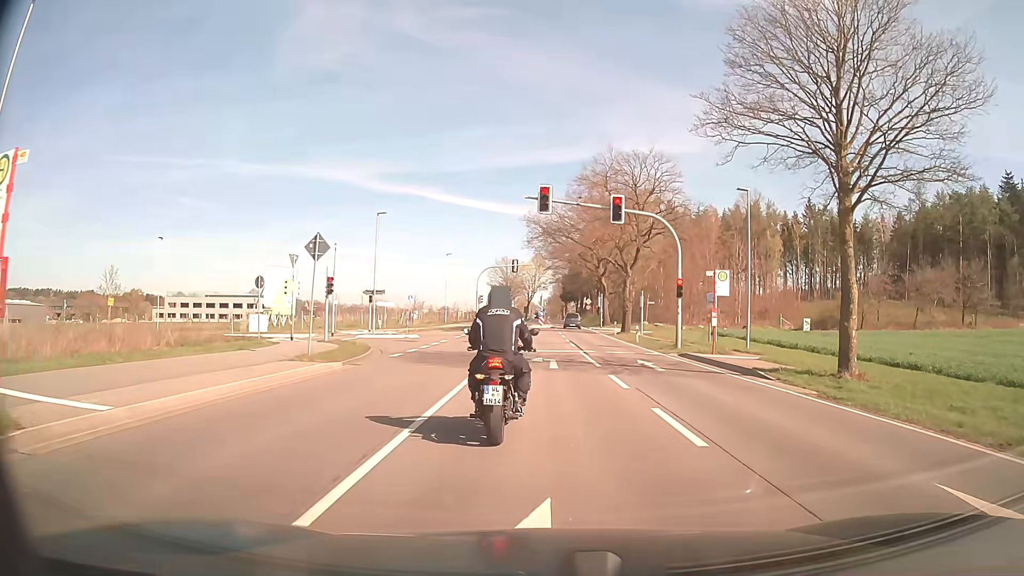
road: secondary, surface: asphalt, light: Day
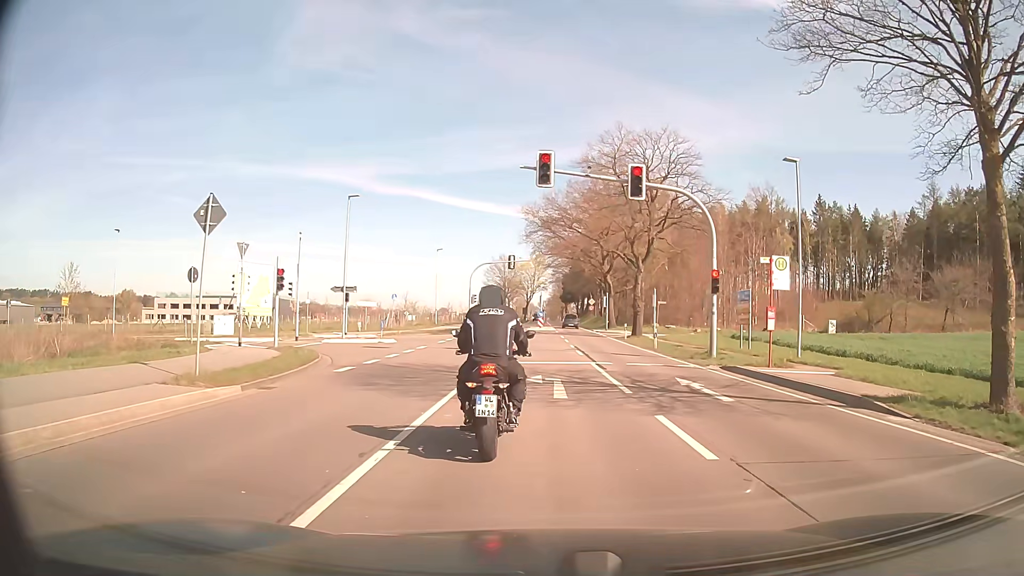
(0.0, +6.3) m; 0°
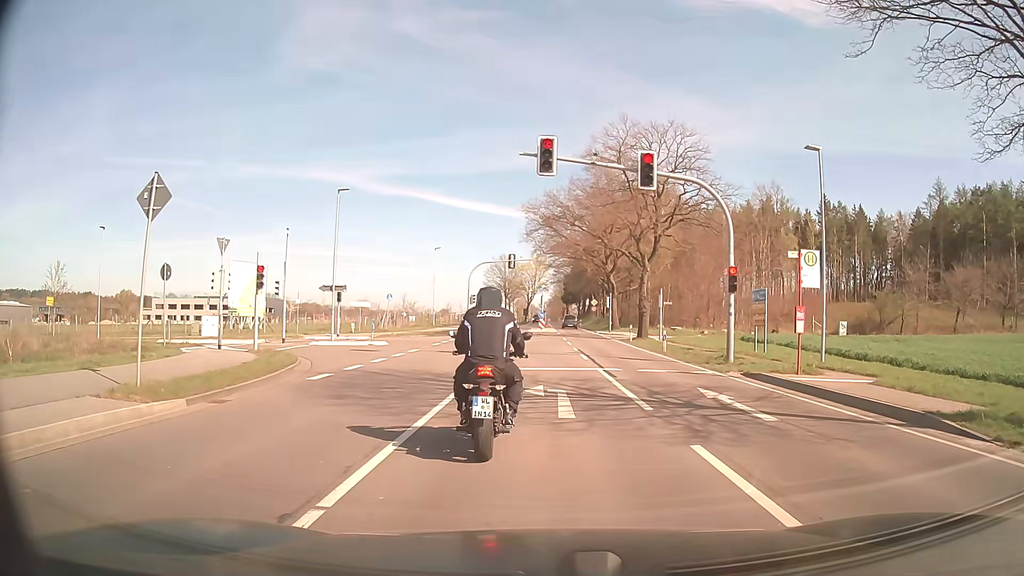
(0.0, +2.1) m; 0°
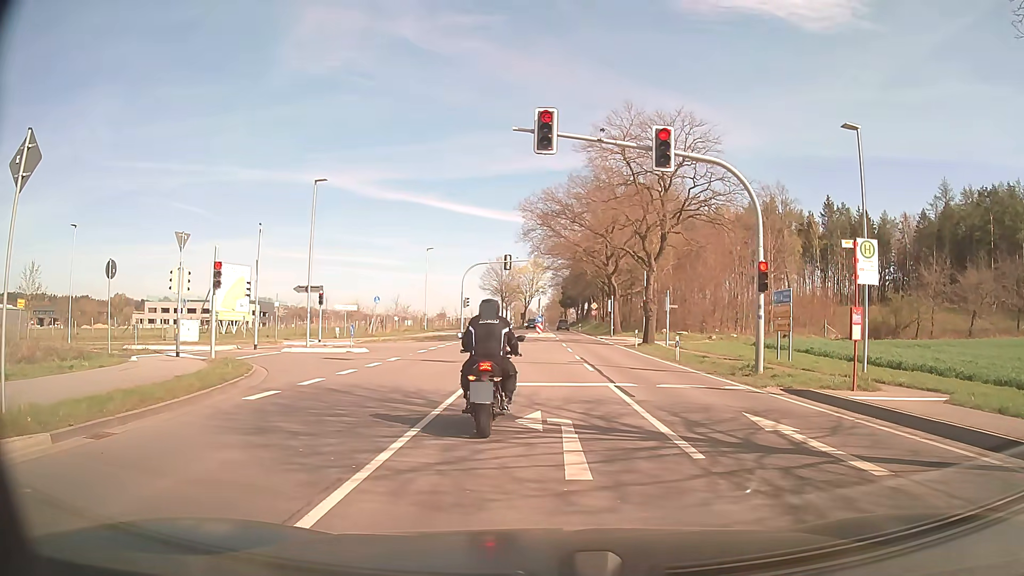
(0.0, +3.3) m; 0°
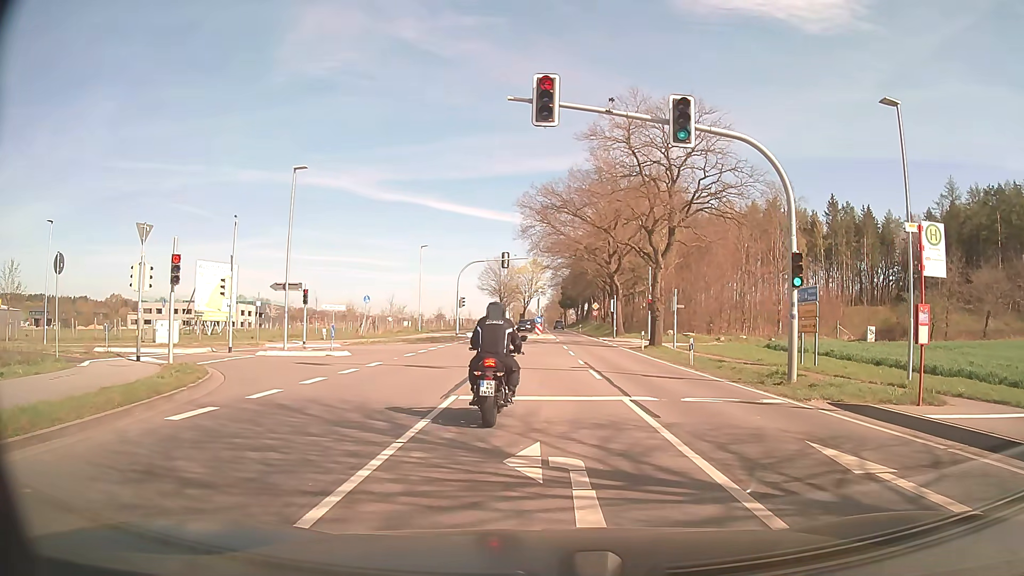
(0.0, +2.8) m; 0°
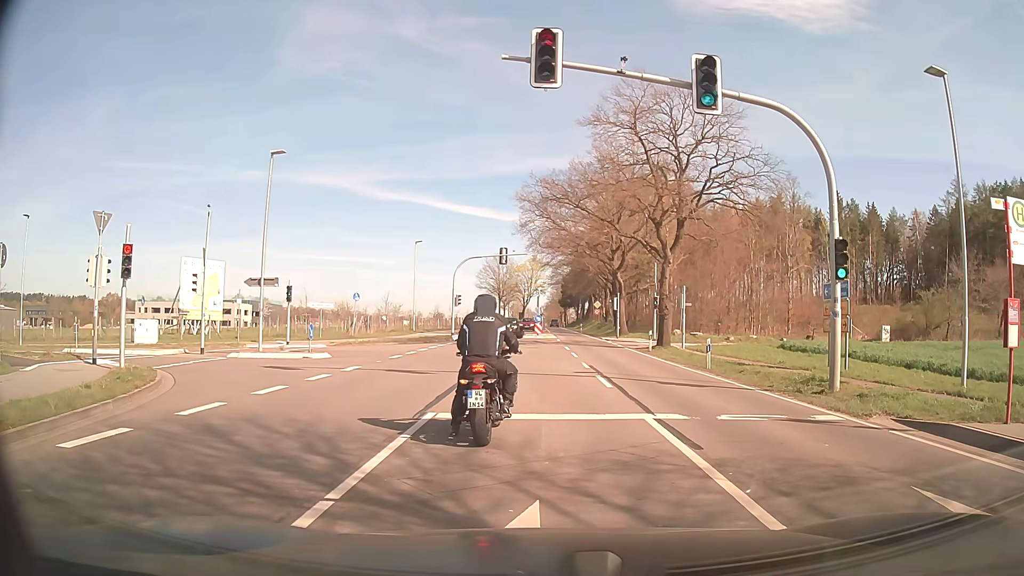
(0.0, +2.6) m; +1°
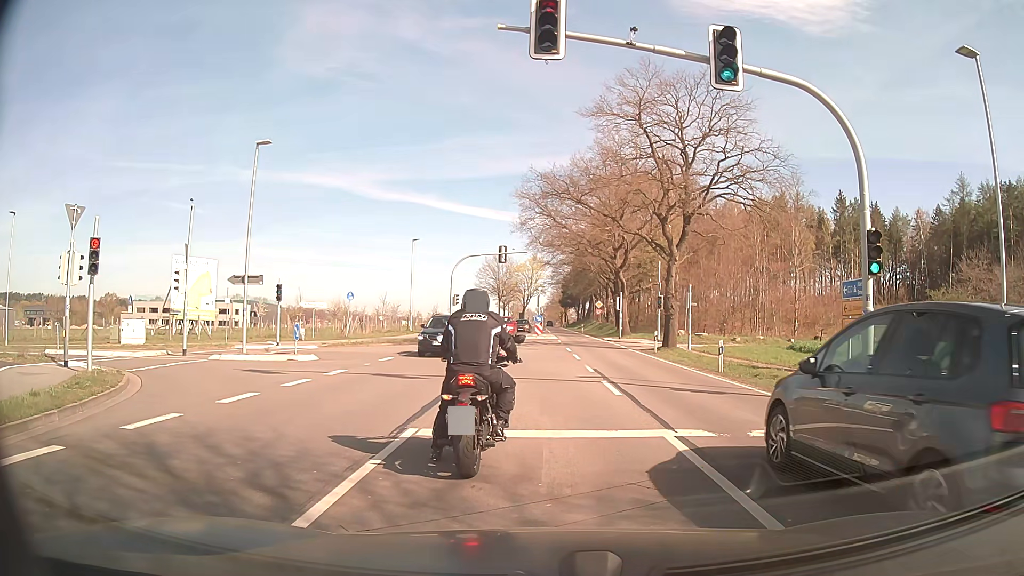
(0.0, +1.5) m; 0°
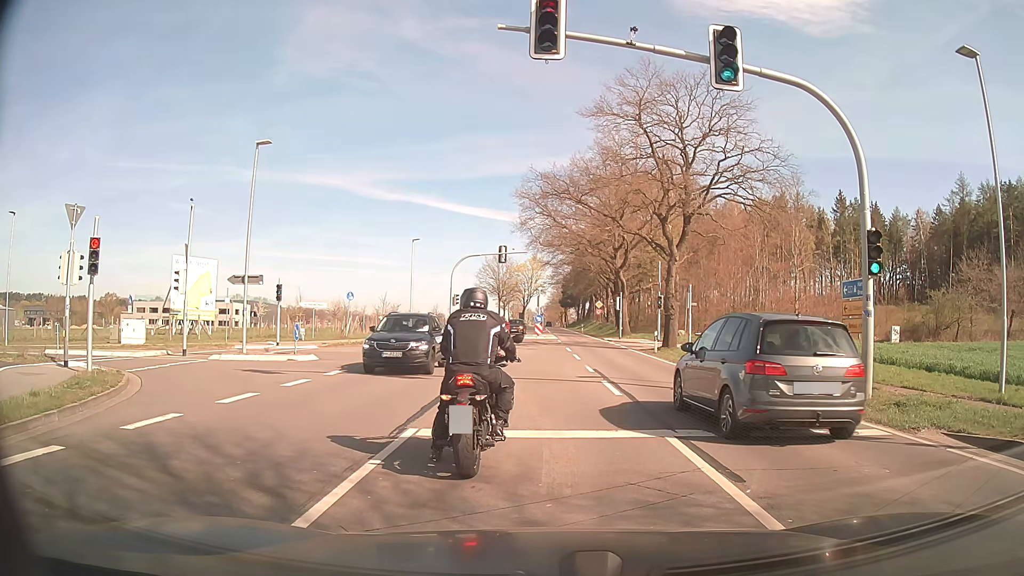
(0.0, 0.0) m; 0°
